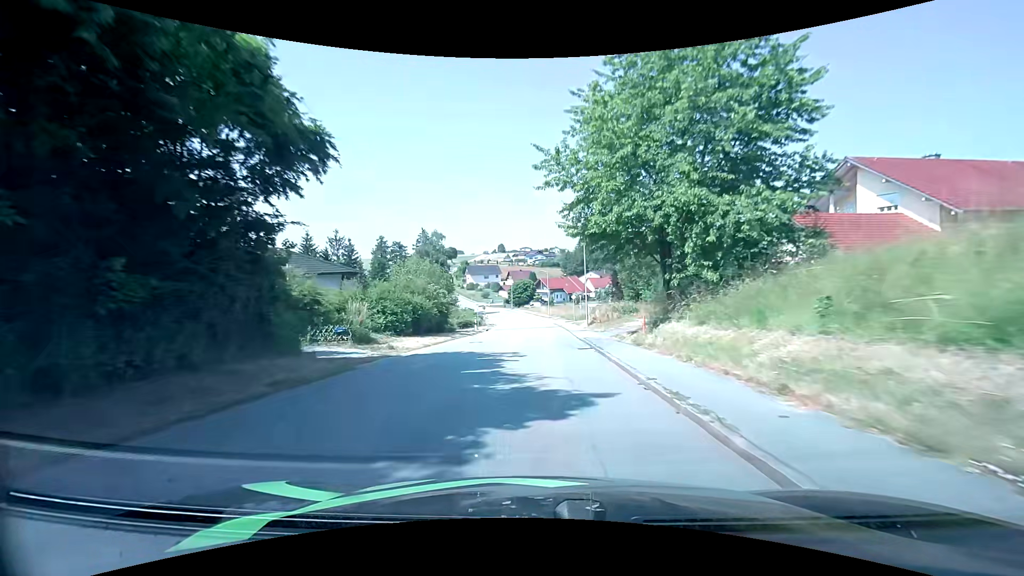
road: tertiary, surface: asphalt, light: Day
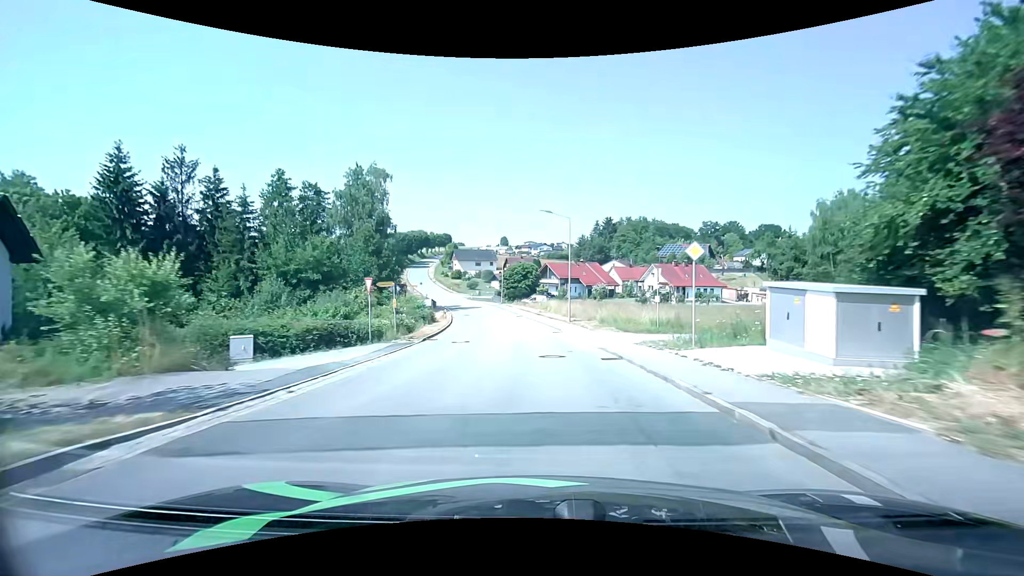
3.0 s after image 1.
(-0.6, +43.7) m; -1°
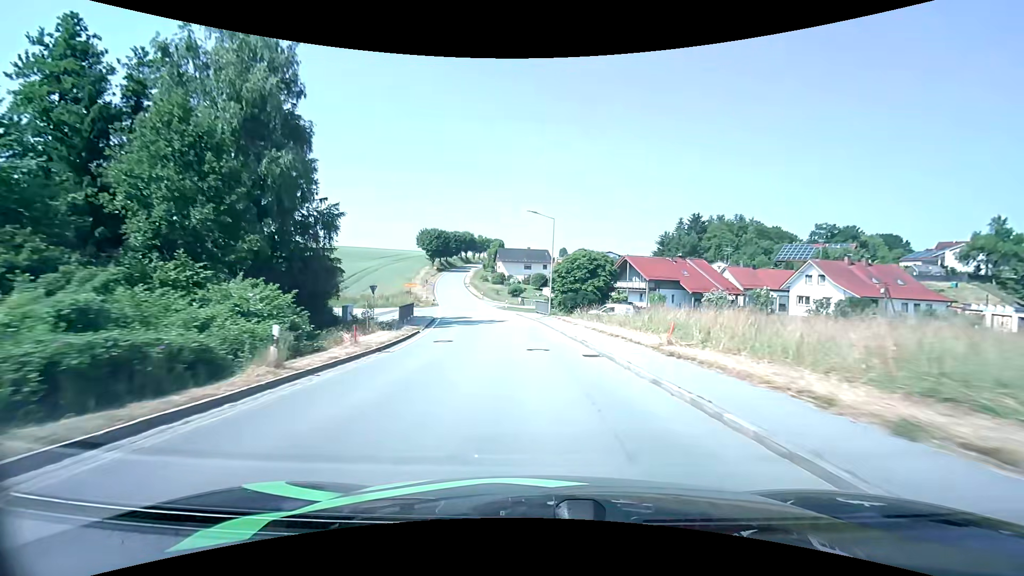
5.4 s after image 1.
(-1.4, +36.5) m; -6°
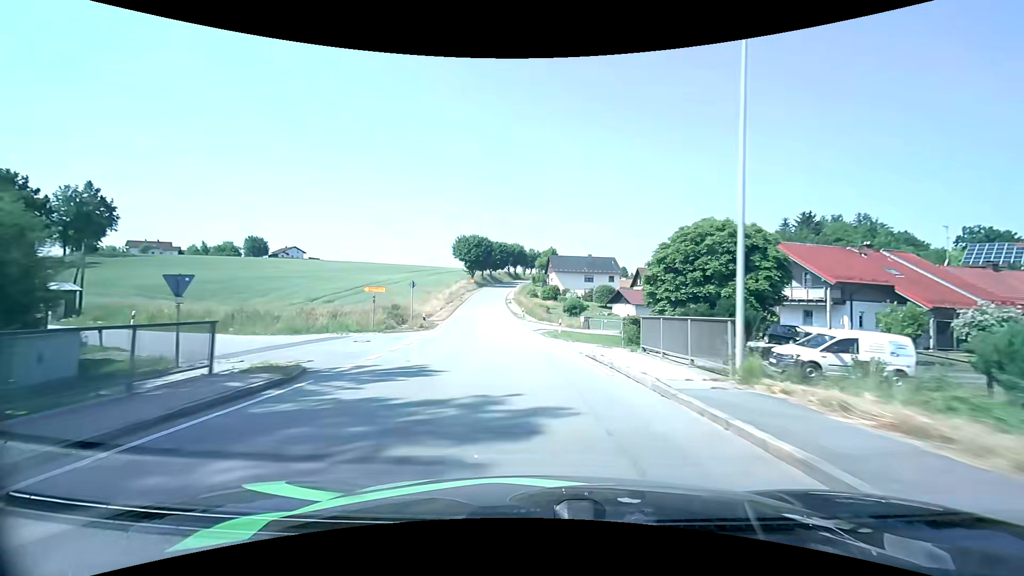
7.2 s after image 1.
(-1.4, +28.2) m; -6°
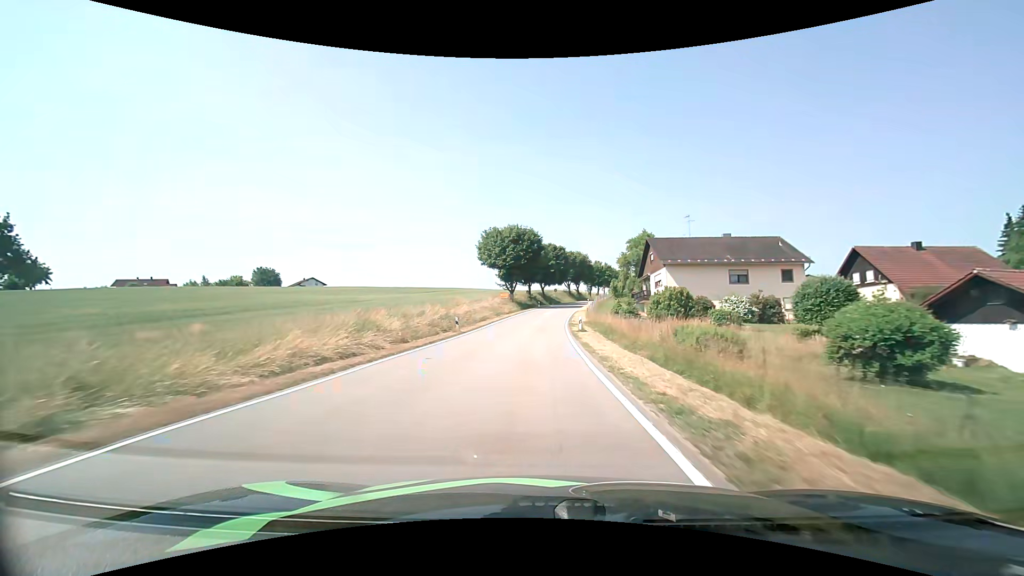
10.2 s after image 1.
(-3.7, +49.6) m; -7°
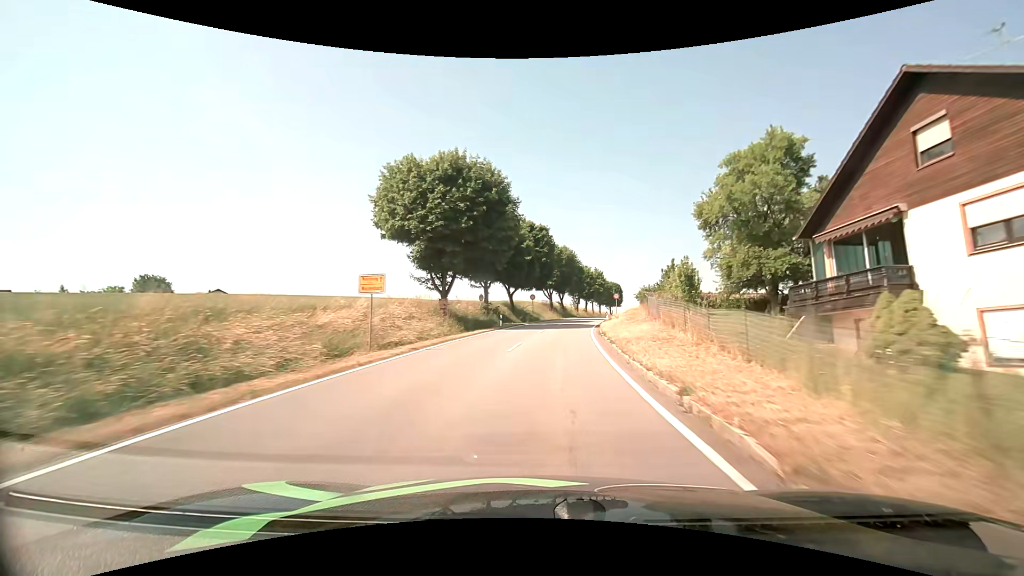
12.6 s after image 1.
(+0.4, +42.0) m; +3°
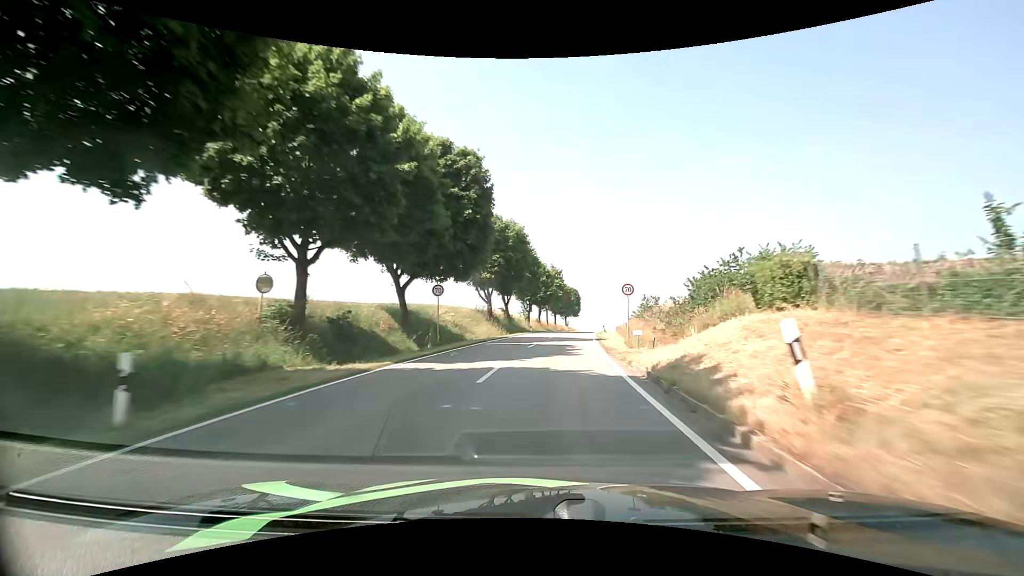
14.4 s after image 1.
(+1.5, +31.5) m; +6°
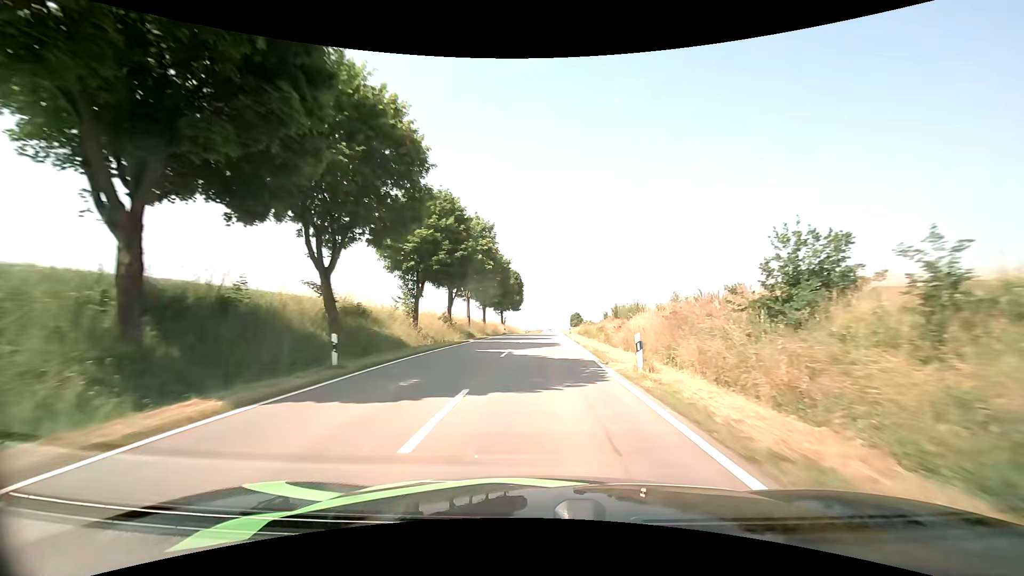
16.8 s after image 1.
(+2.9, +42.2) m; +7°
(0, +10) (0, +20) (0, +30) (+1, +40) (+1, +50) (+1, +60) (+2, +70) (+2, +80) (+2, +90) (+2, +100) m
